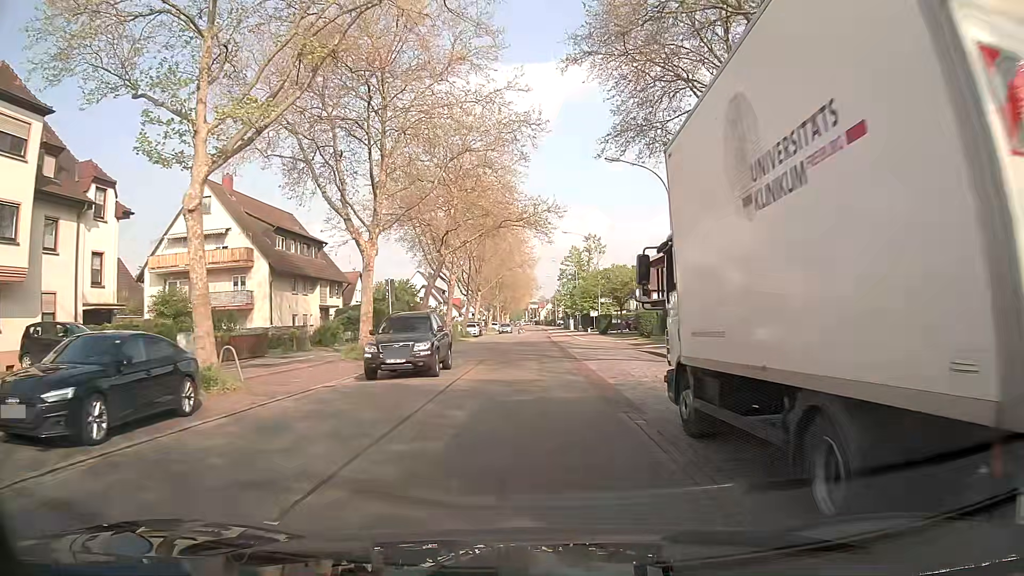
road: secondary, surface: asphalt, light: Day
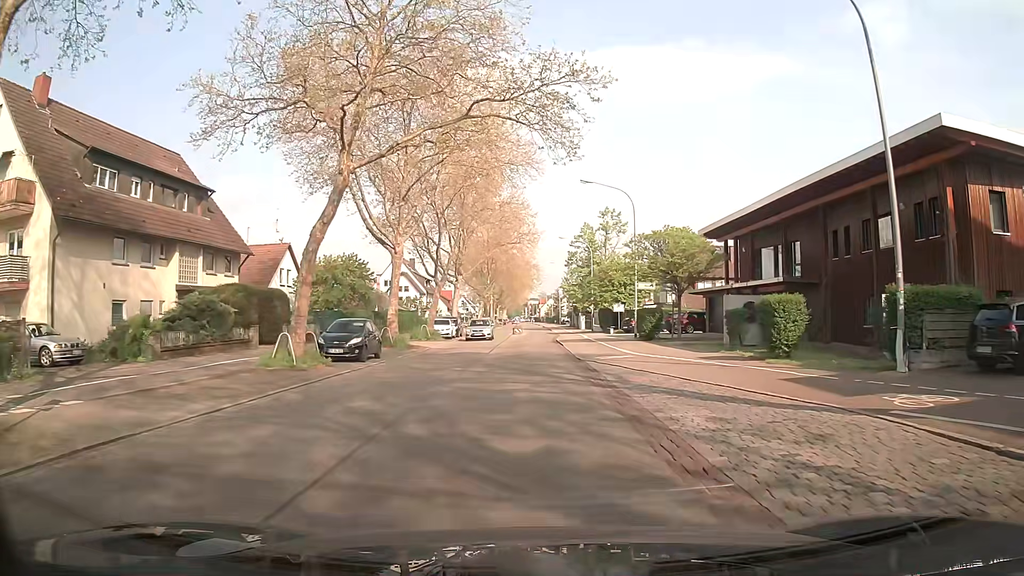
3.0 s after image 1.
(+0.2, +22.5) m; 0°
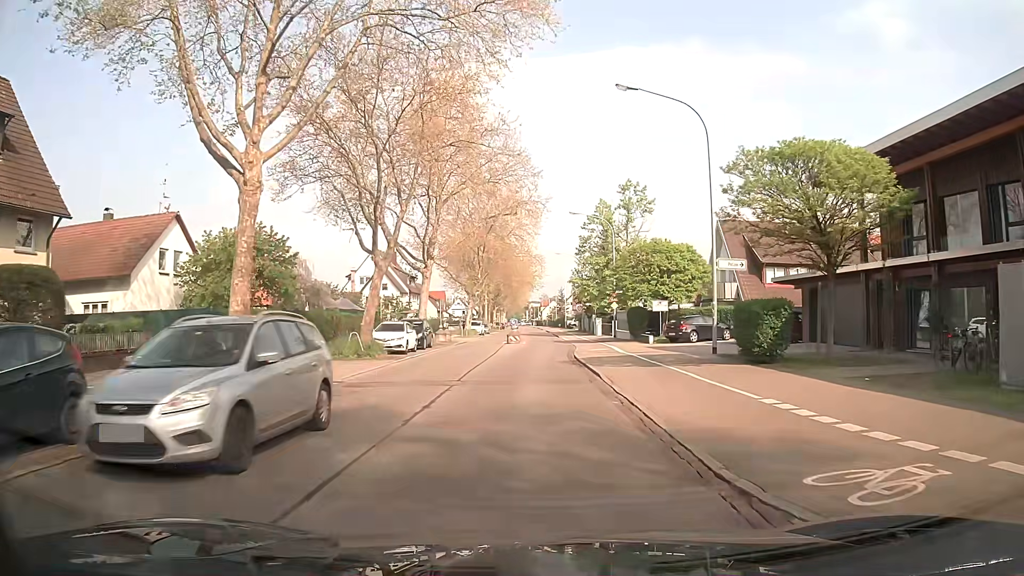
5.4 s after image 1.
(+0.1, +18.0) m; 0°
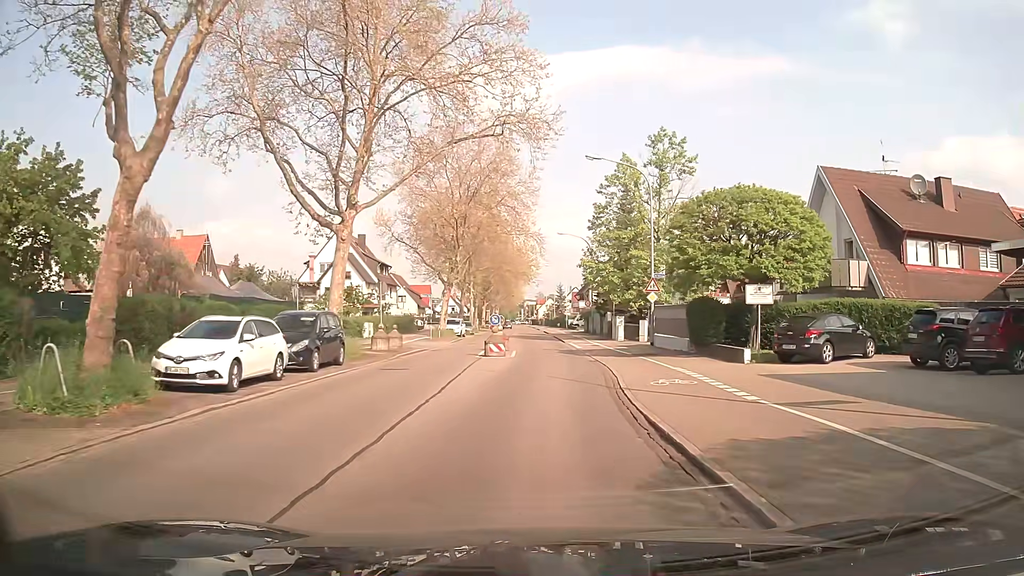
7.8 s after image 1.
(+0.1, +17.9) m; 0°
(0, +10) (0, +20) (+1, +30) (+1, +40) (+1, +50) (+1, +60) (+1, +70) (0, +80) (0, +90) (0, +100) m
